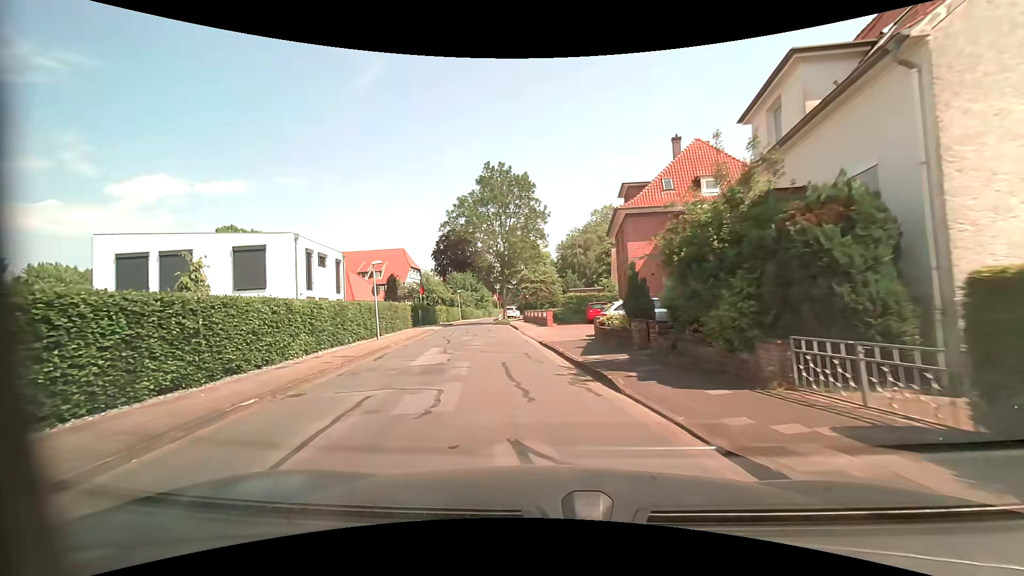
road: residential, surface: asphalt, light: Day
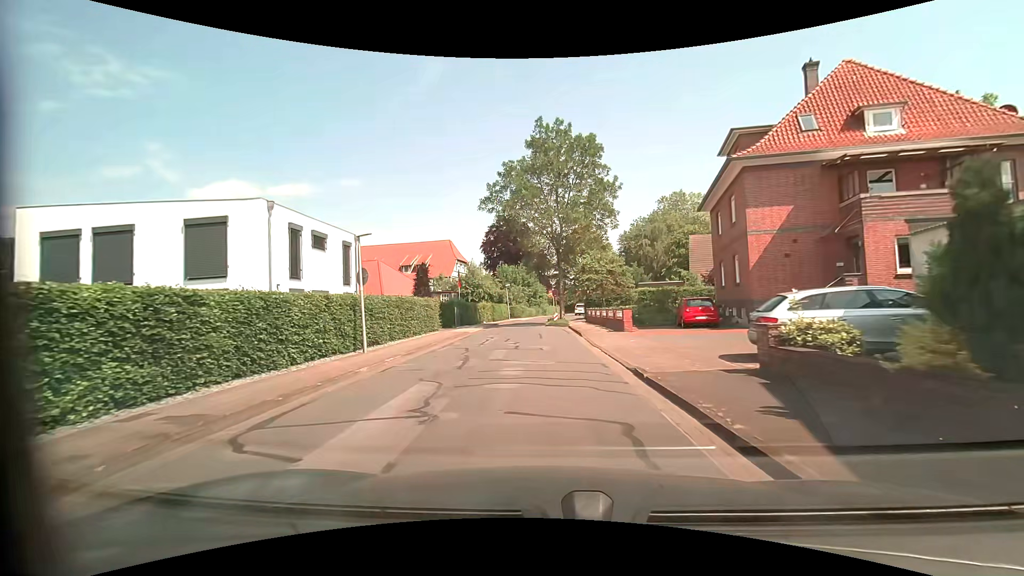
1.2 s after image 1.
(-0.7, +9.7) m; -5°
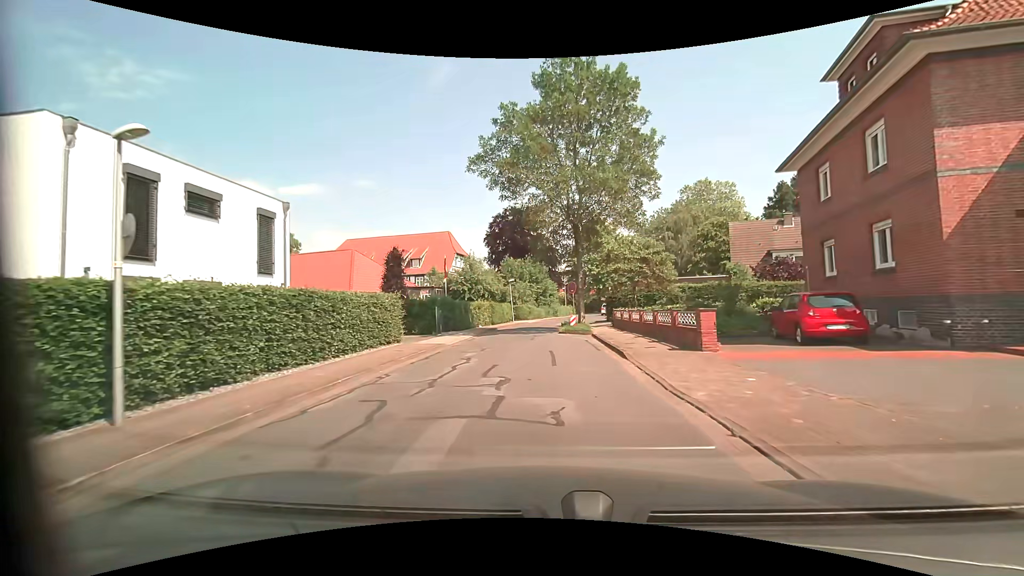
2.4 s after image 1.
(-0.3, +9.9) m; -2°
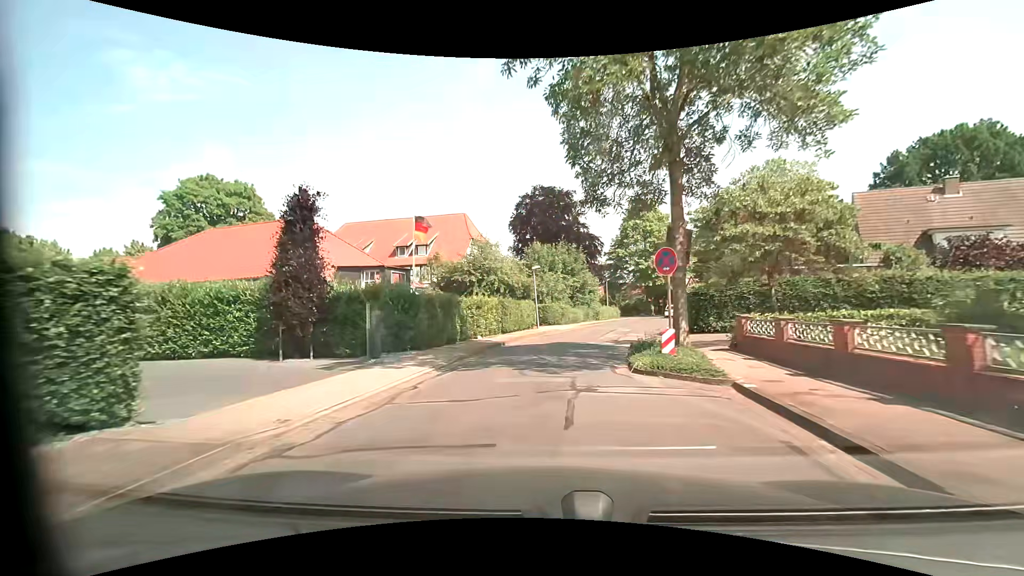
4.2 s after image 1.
(-0.4, +14.6) m; -5°
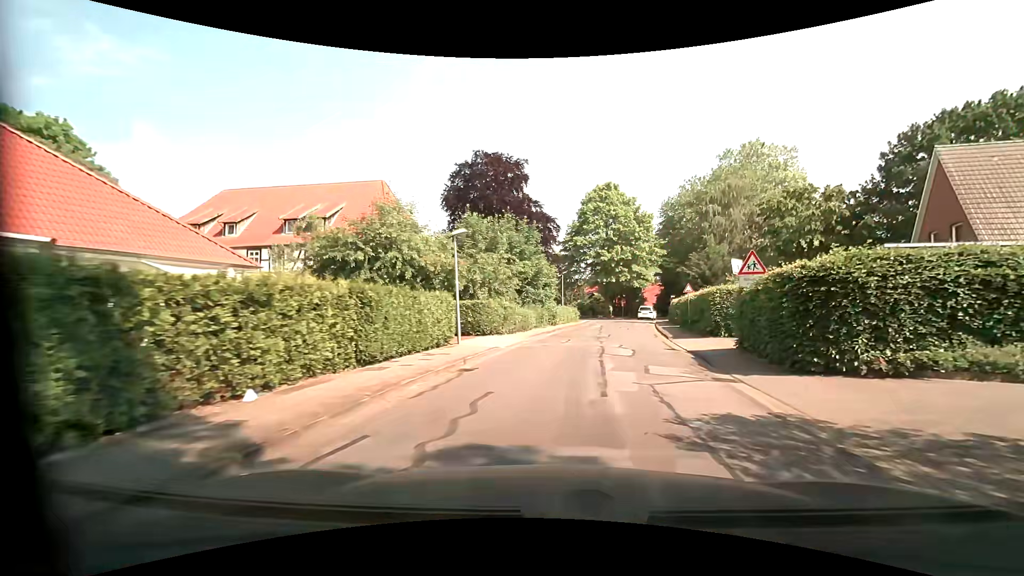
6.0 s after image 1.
(+0.5, +14.5) m; +7°
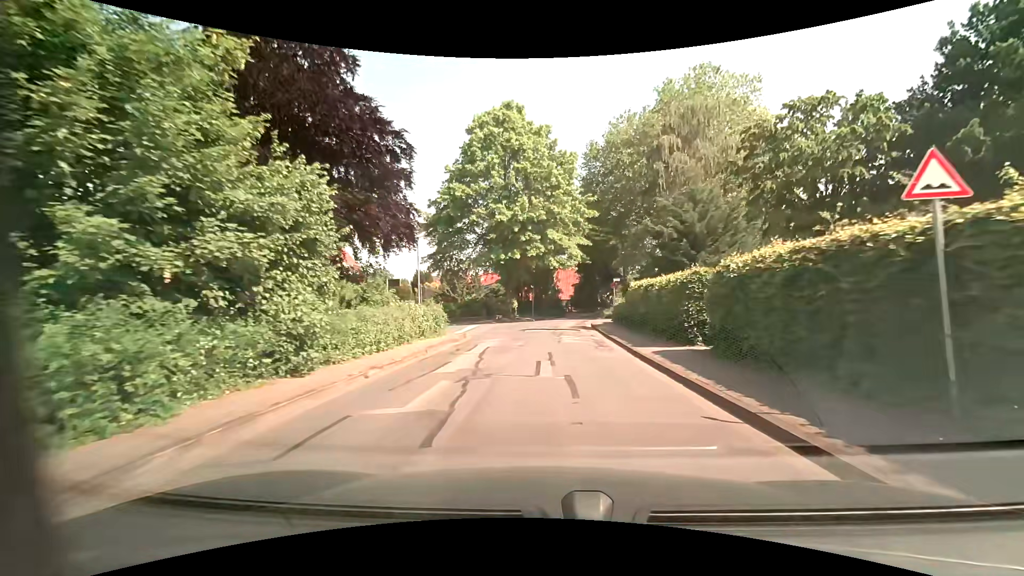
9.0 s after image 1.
(+3.3, +25.7) m; +10°
